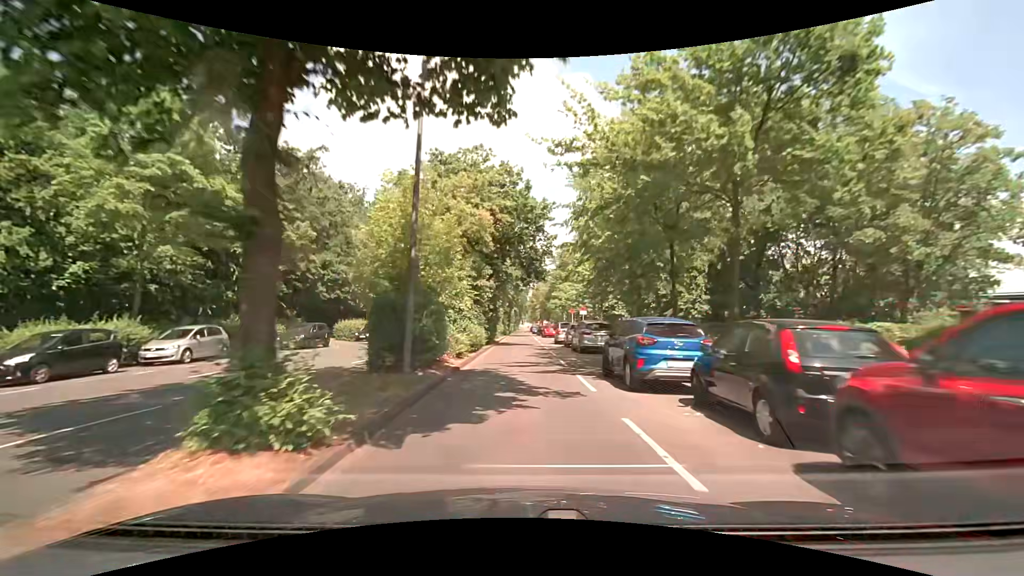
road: tertiary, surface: asphalt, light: Day
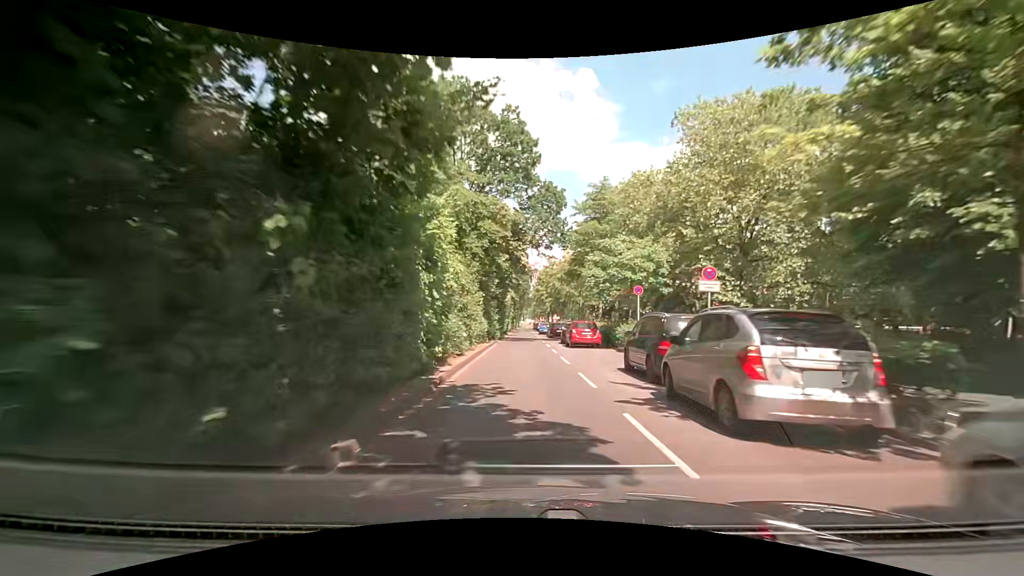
(-0.3, +29.8) m; -1°
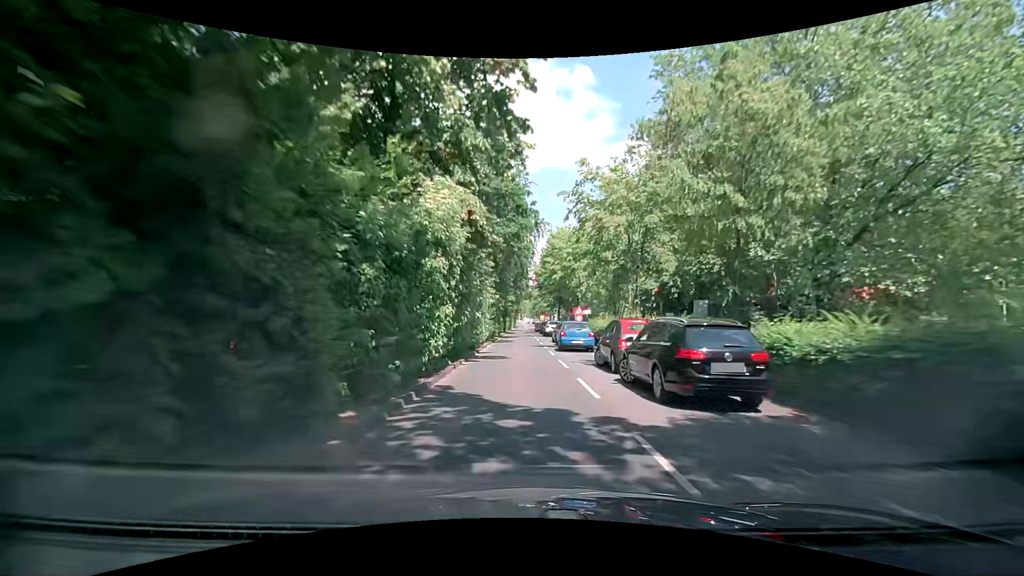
(+0.3, +37.7) m; 0°
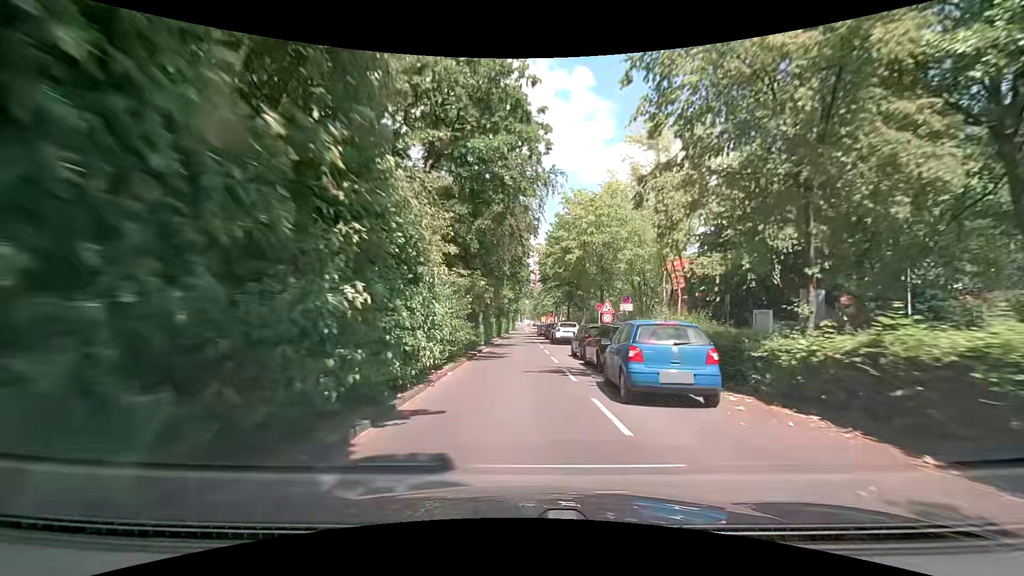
(+0.2, +14.9) m; +1°
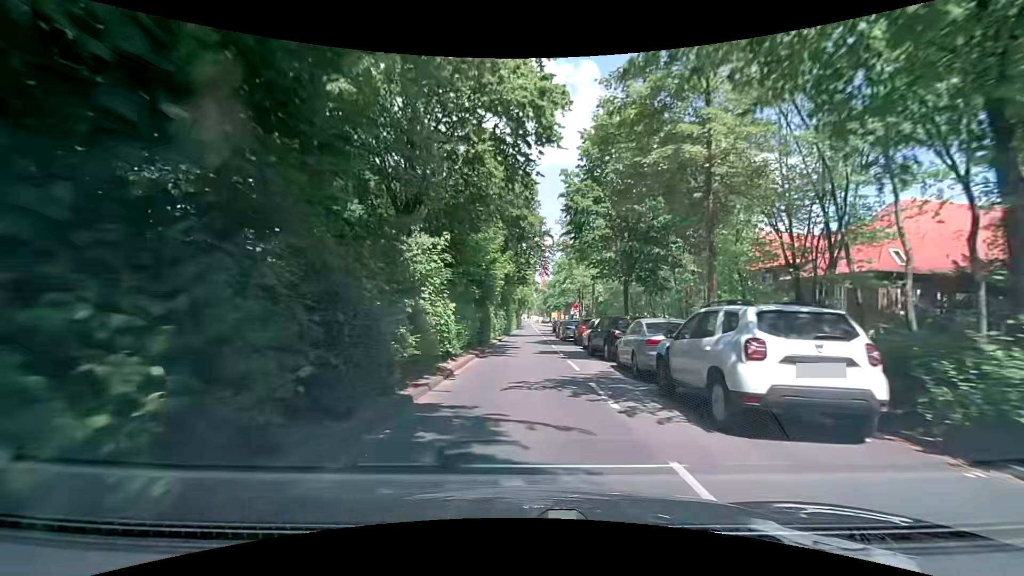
(-0.4, +28.5) m; -1°
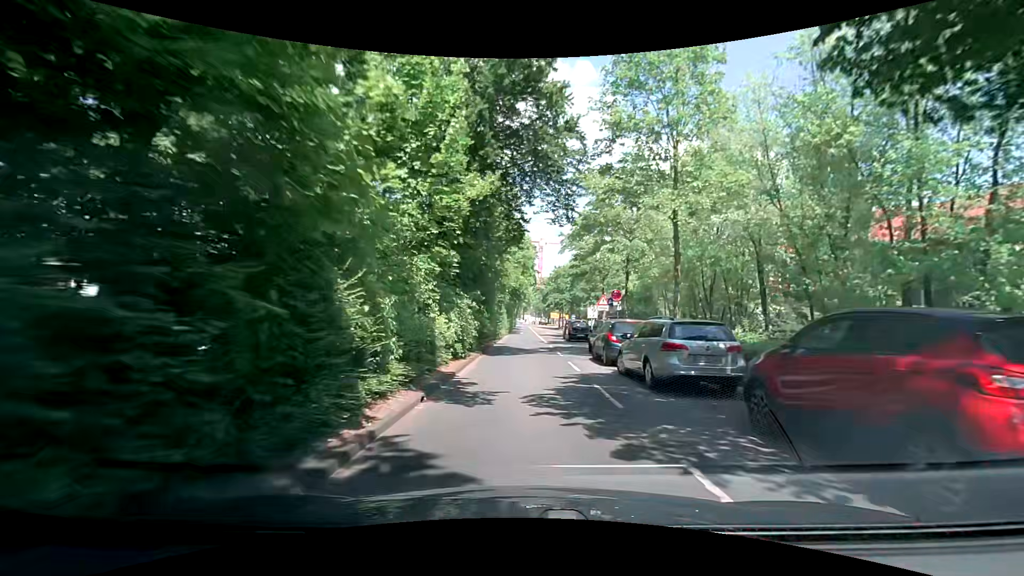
(+0.1, +23.8) m; 0°
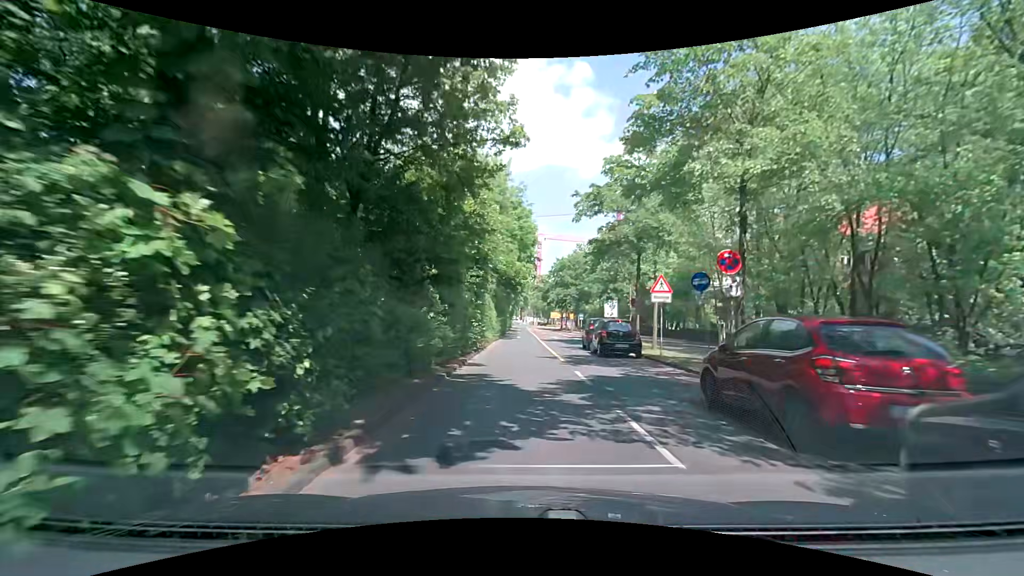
(+0.1, +15.3) m; 0°
